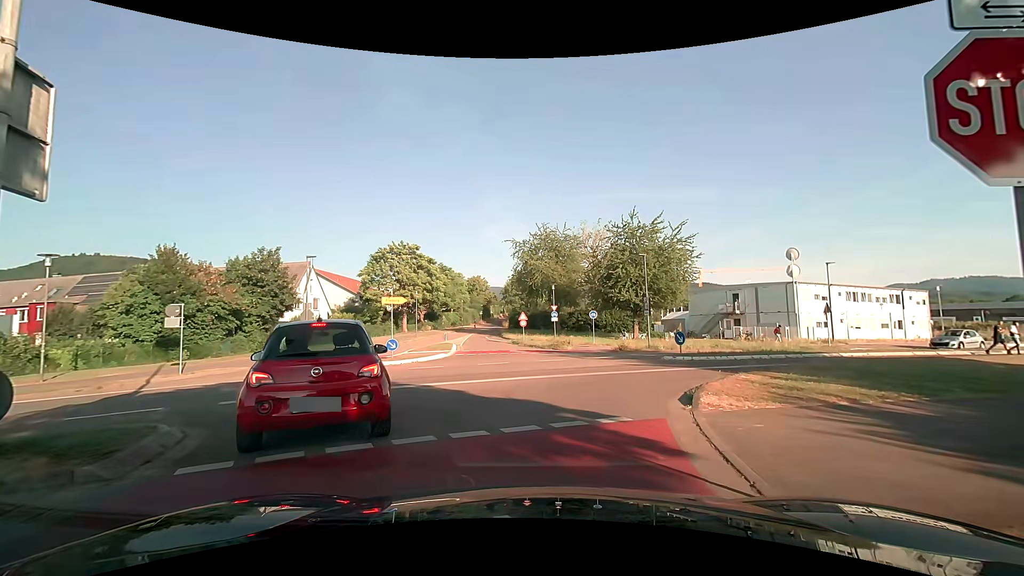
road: residential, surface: asphalt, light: Day
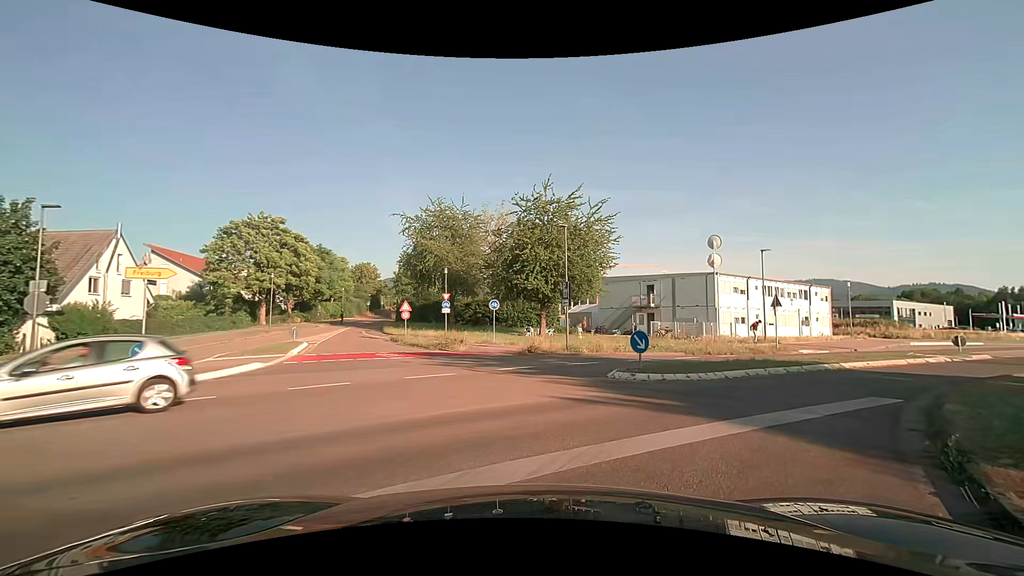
(+0.3, +9.6) m; +10°
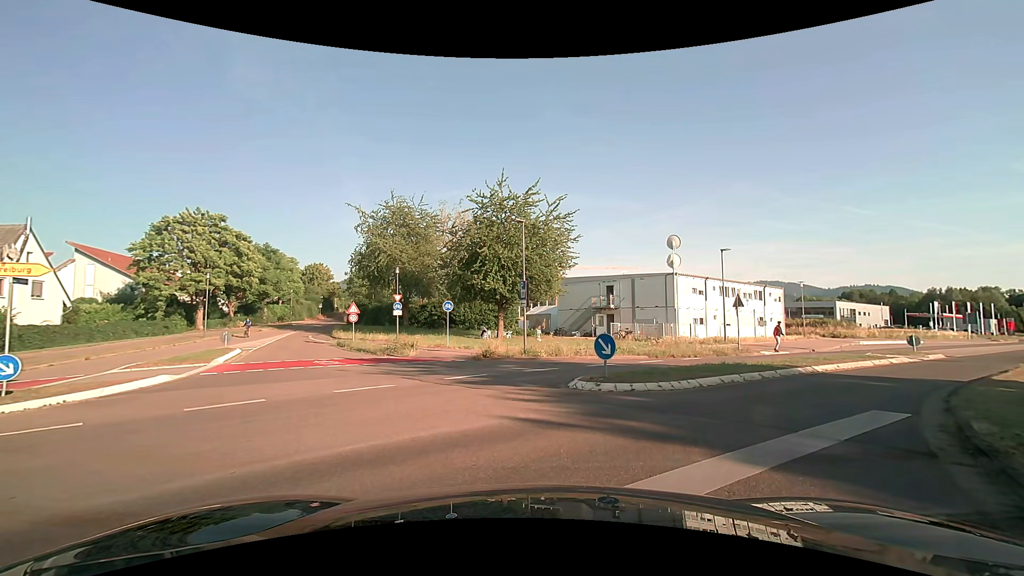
(0.0, +1.7) m; +2°
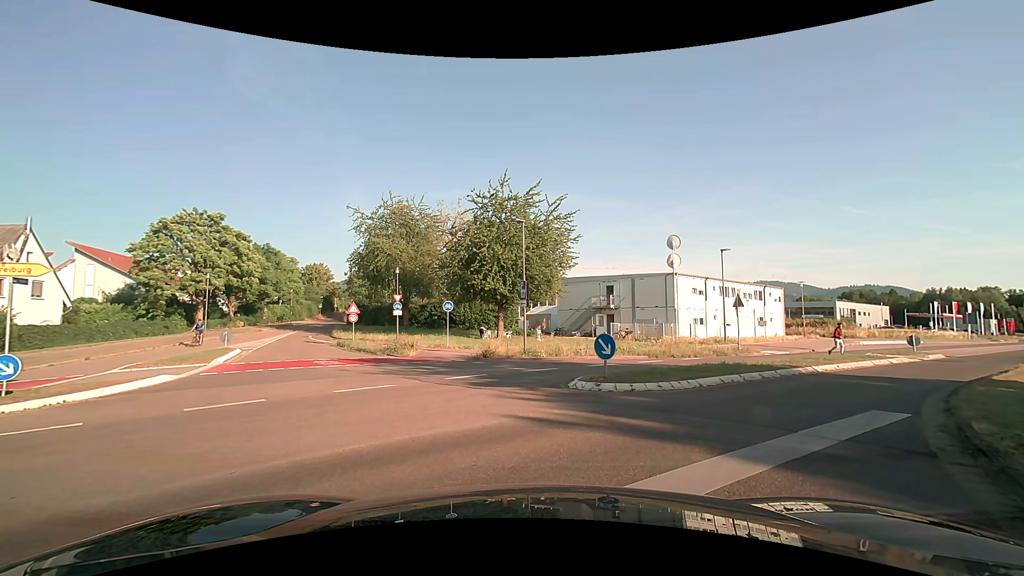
(0.0, 0.0) m; 0°
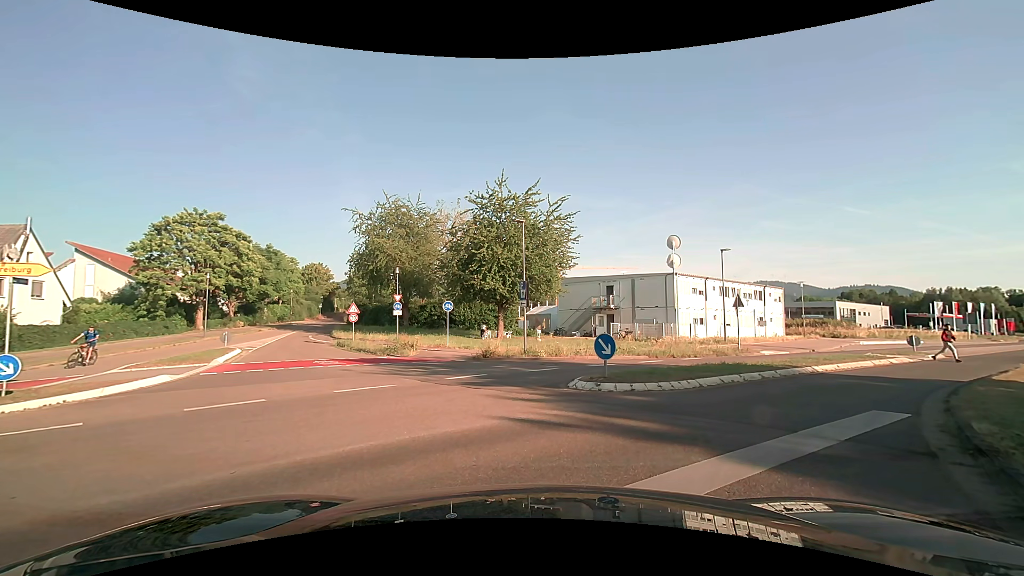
(0.0, 0.0) m; 0°
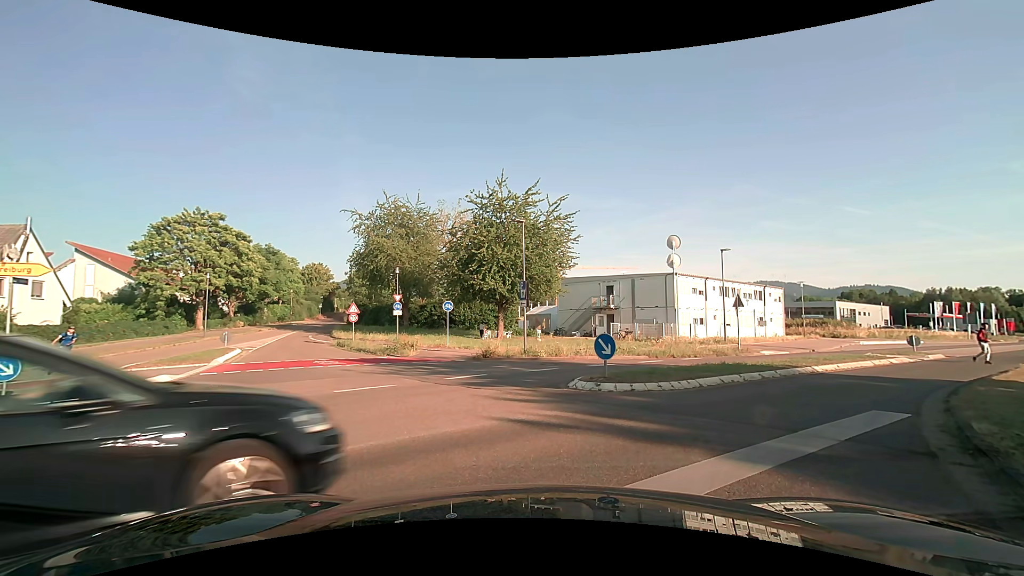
(0.0, 0.0) m; 0°
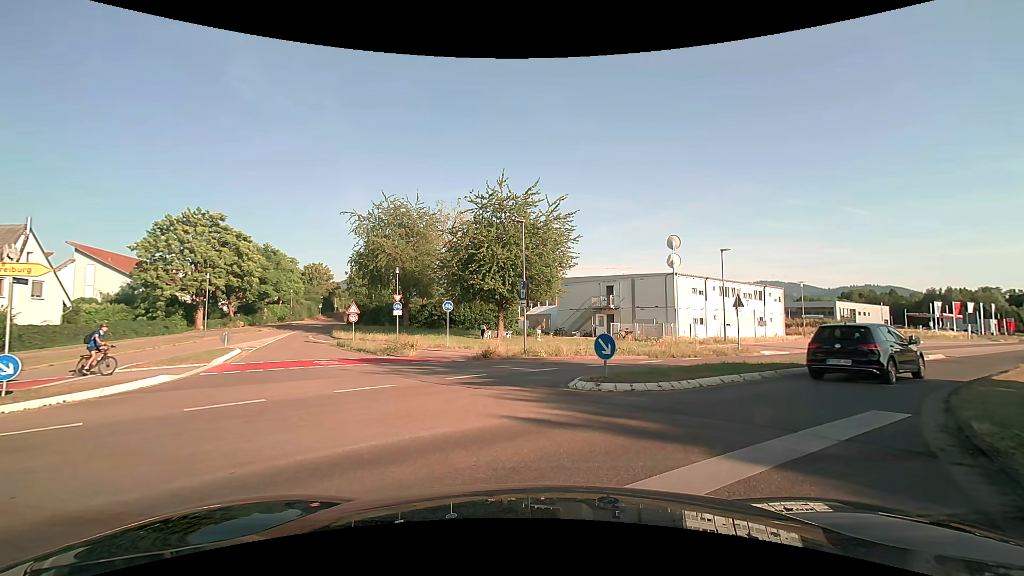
(0.0, 0.0) m; 0°
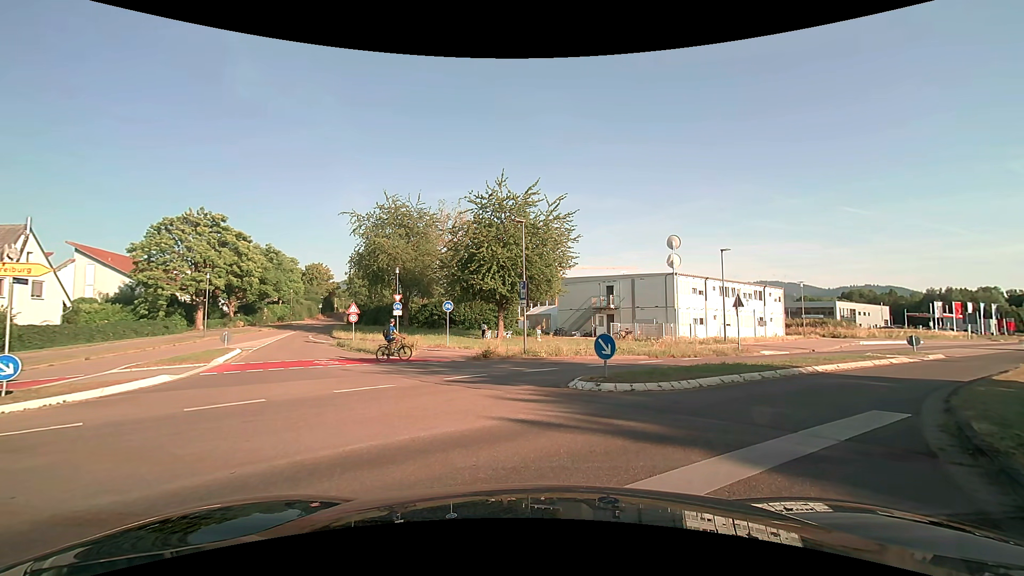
(0.0, 0.0) m; 0°
(+4, +9) (+10, +16) (+18, +23) (+26, +29) (+33, +36) (+41, +42) (+49, +48) (+57, +55) (+64, +61) (+72, +67) m
